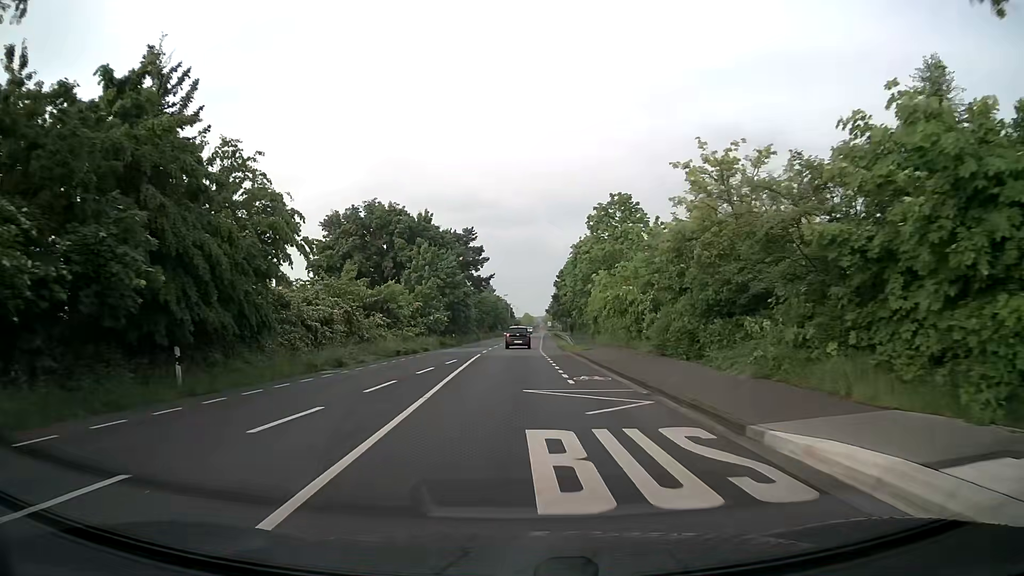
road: secondary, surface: asphalt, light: Day
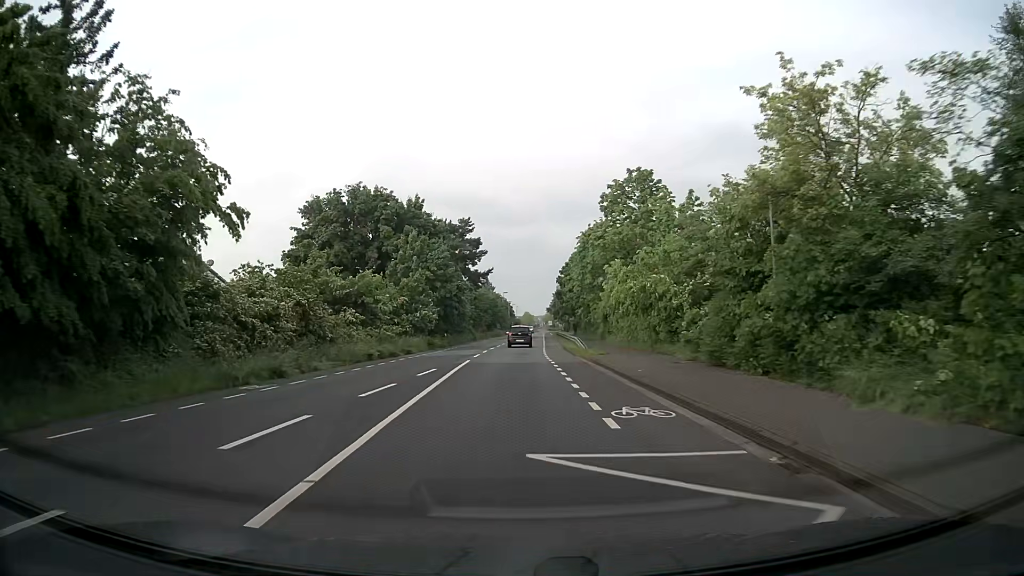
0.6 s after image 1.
(0.0, +7.5) m; 0°
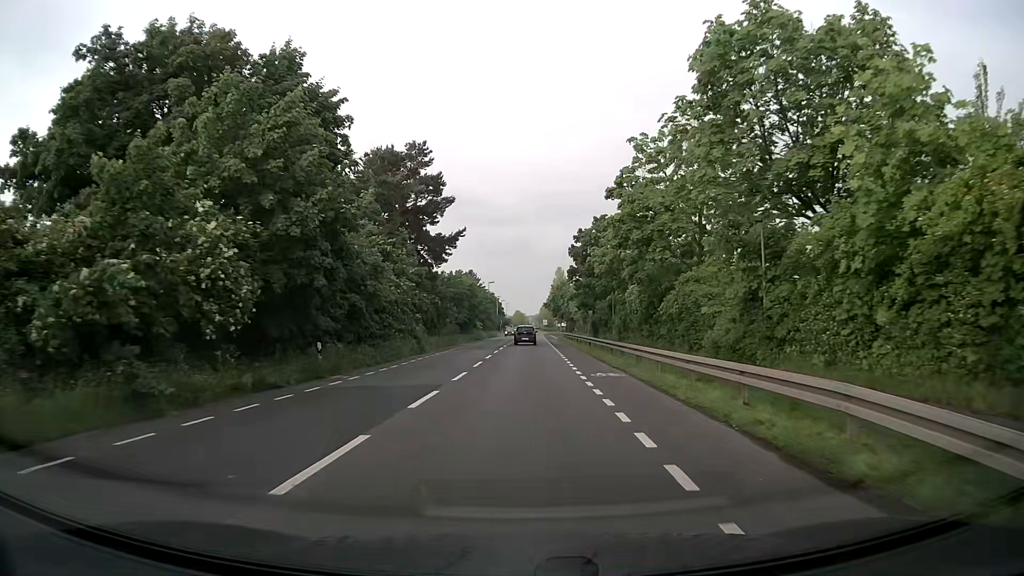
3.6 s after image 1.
(+0.2, +38.0) m; +1°
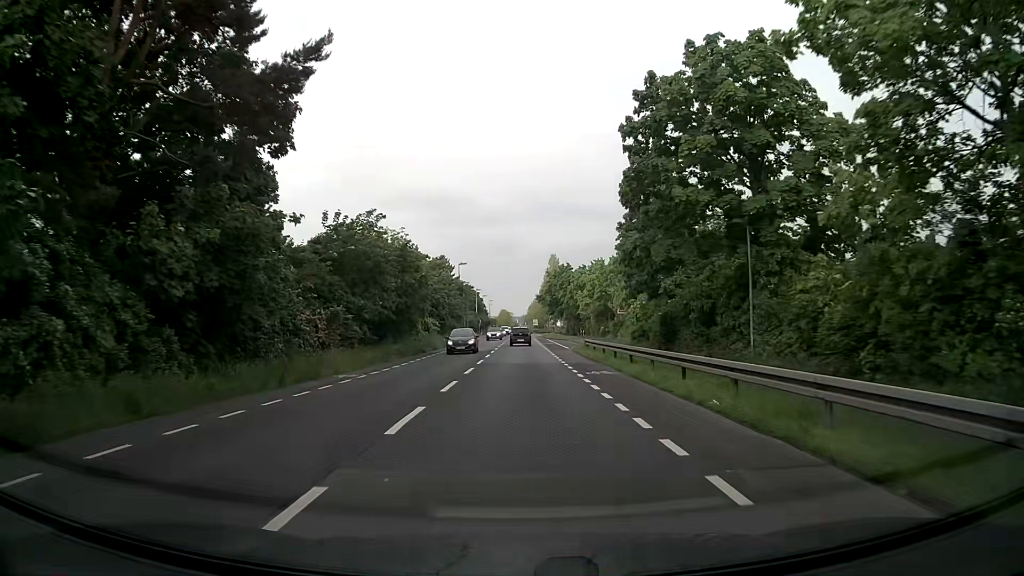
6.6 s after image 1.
(+0.5, +39.1) m; +1°
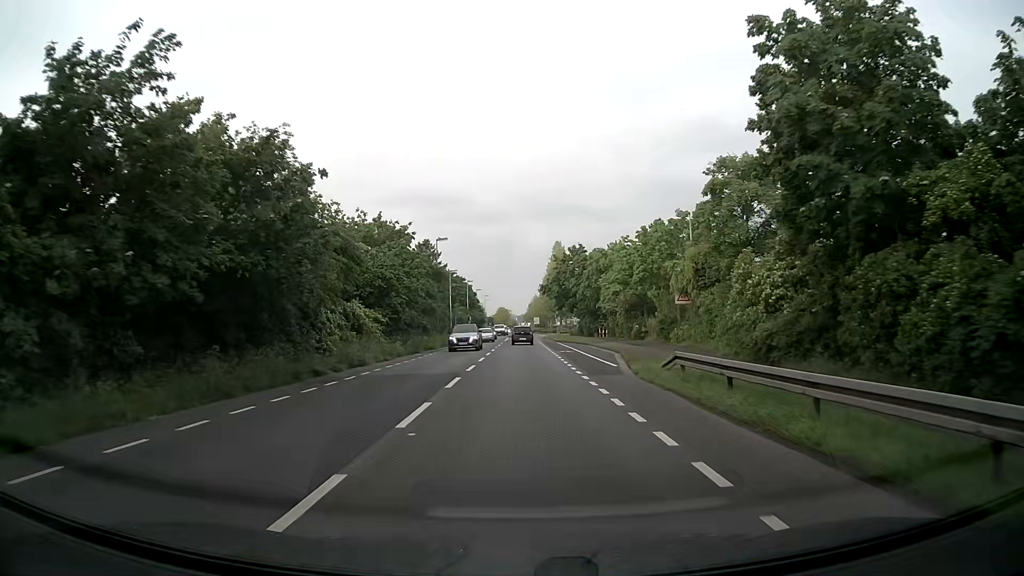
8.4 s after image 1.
(+0.1, +23.7) m; 0°
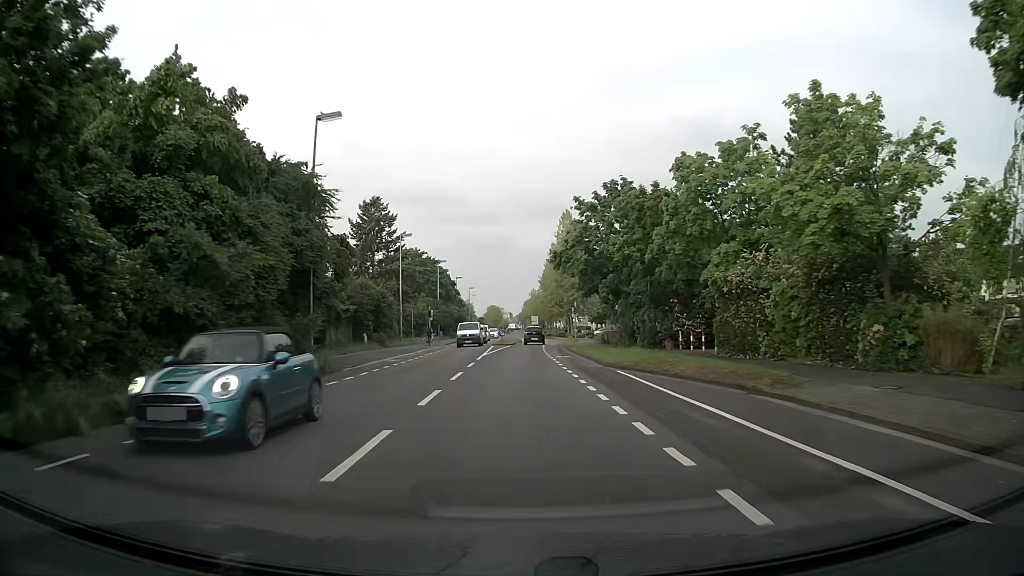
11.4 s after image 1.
(+0.1, +39.6) m; 0°
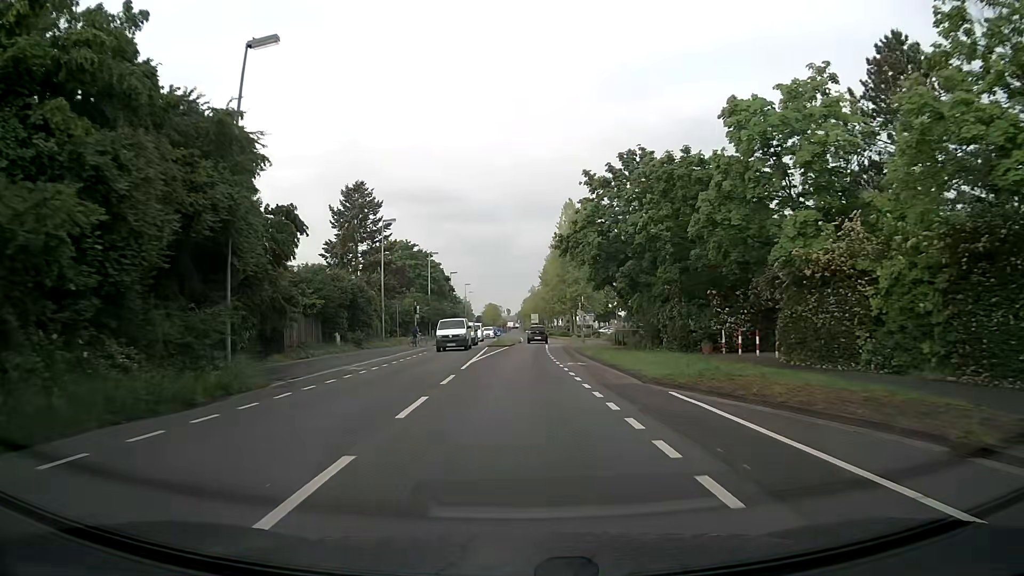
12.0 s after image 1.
(0.0, +7.9) m; 0°
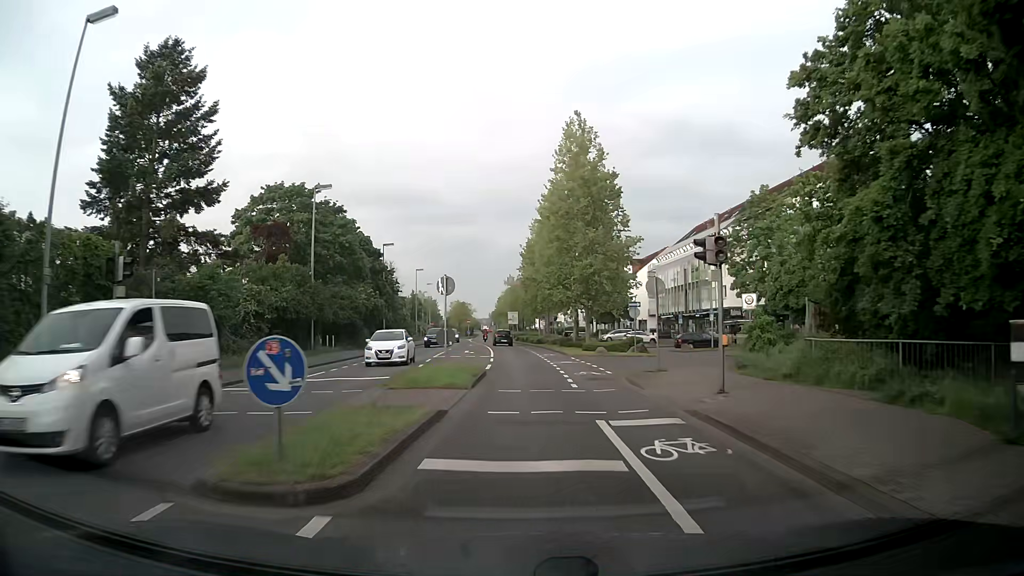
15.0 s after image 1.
(+0.6, +39.5) m; +2°
(0, +10) (0, +20) (0, +30) (0, +40) (-1, +50) (-1, +60) (-2, +70) (-3, +80) (-4, +90) (-5, +100) m
